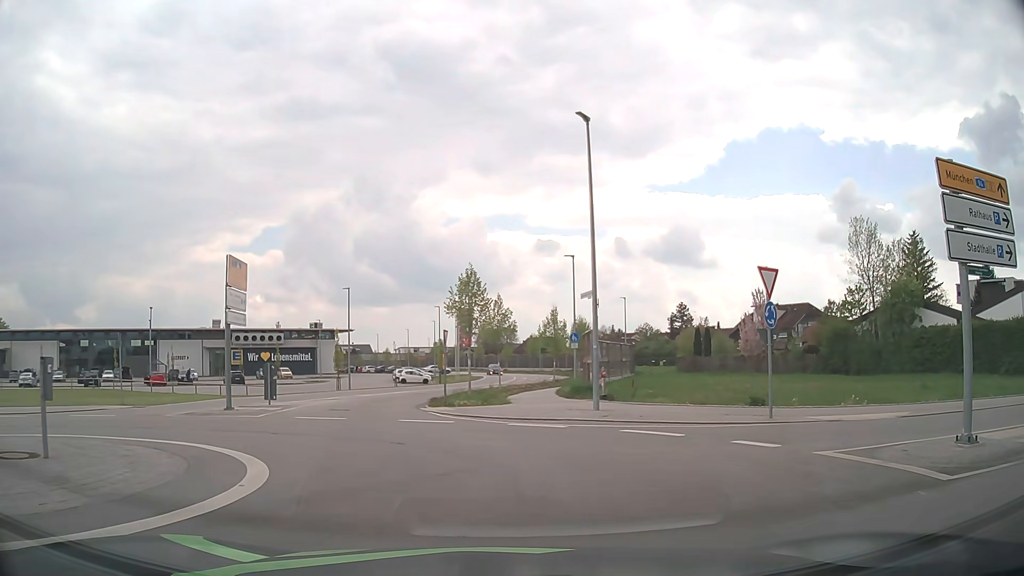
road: residential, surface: asphalt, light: Day
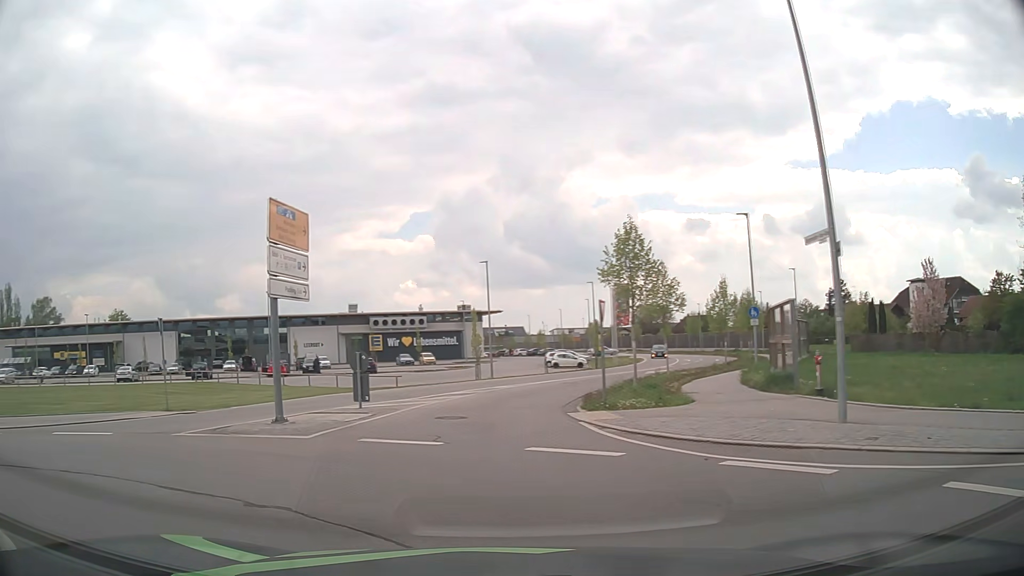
(-0.3, +6.9) m; -13°
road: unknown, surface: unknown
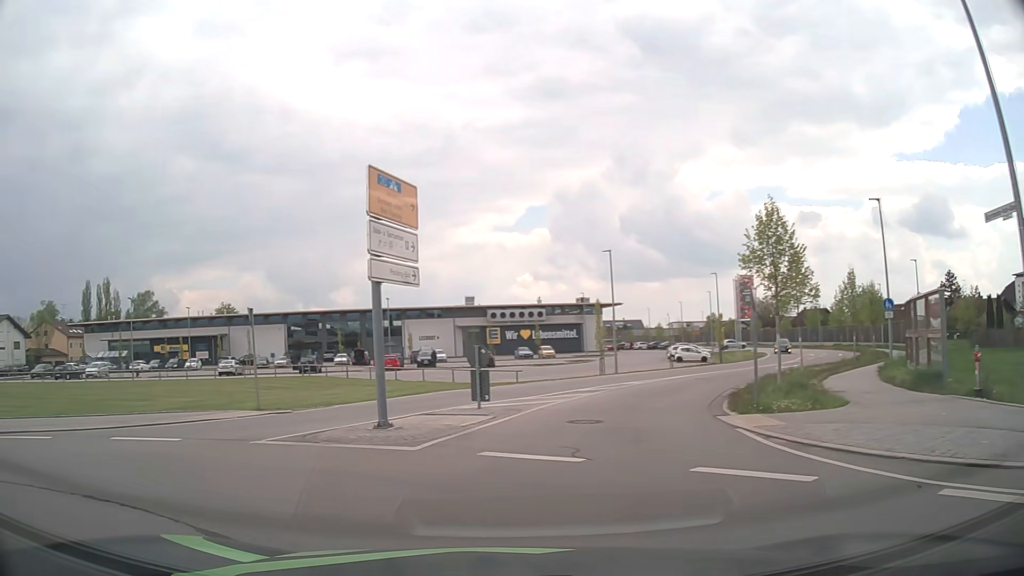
(-0.2, +2.1) m; -10°
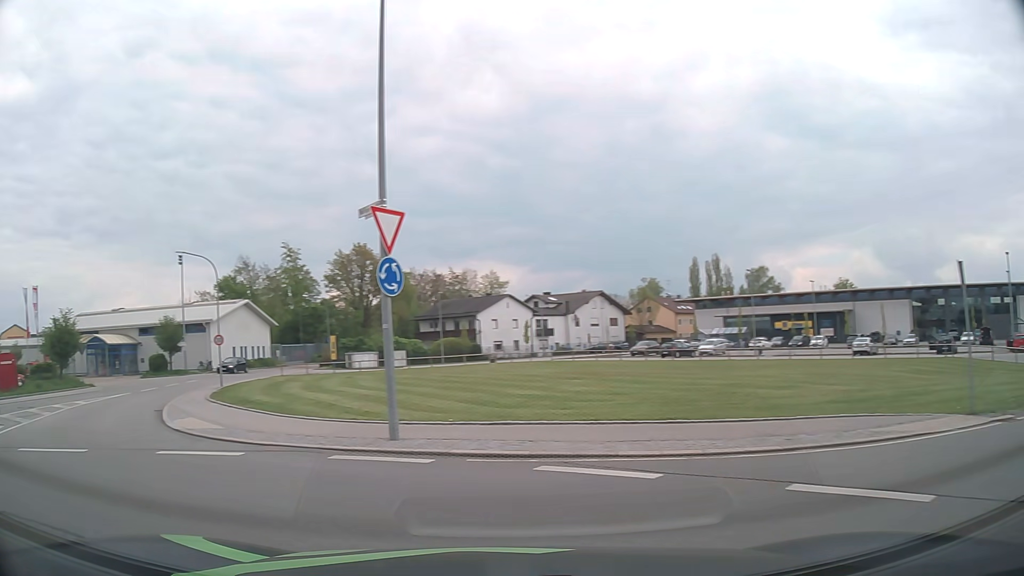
(-2.5, +5.7) m; -51°
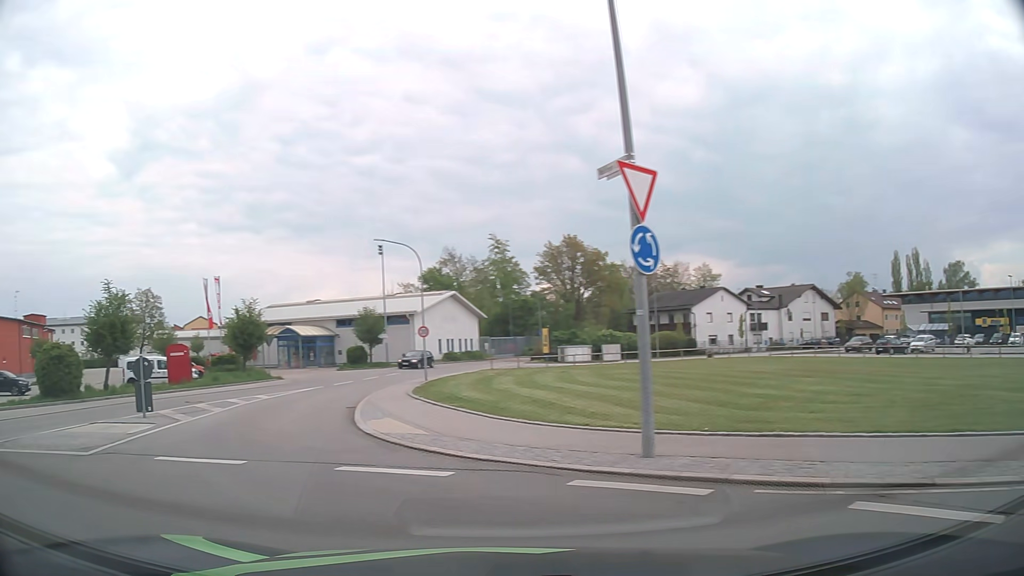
(-0.4, +2.3) m; -18°
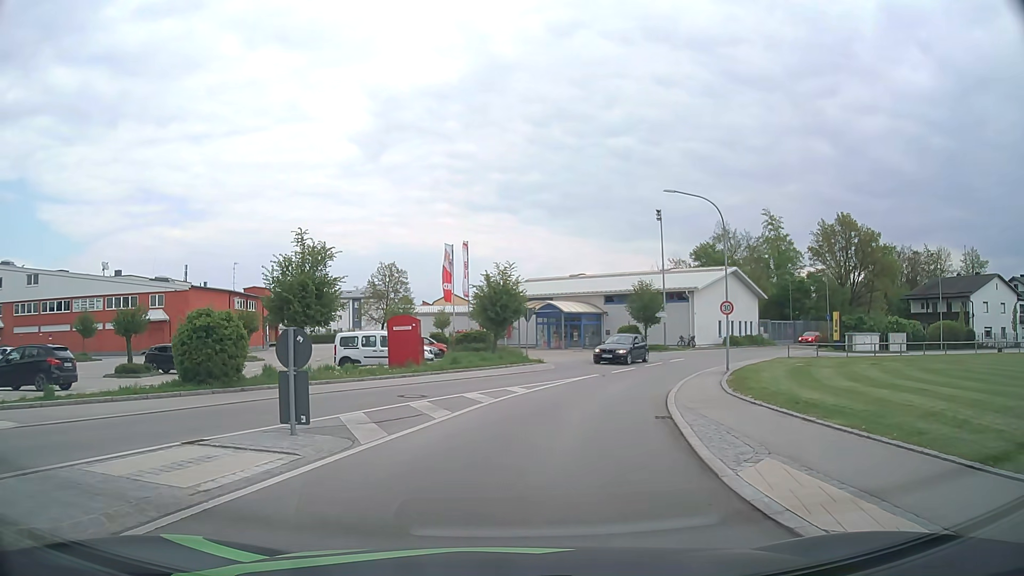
(-2.4, +7.5) m; -23°
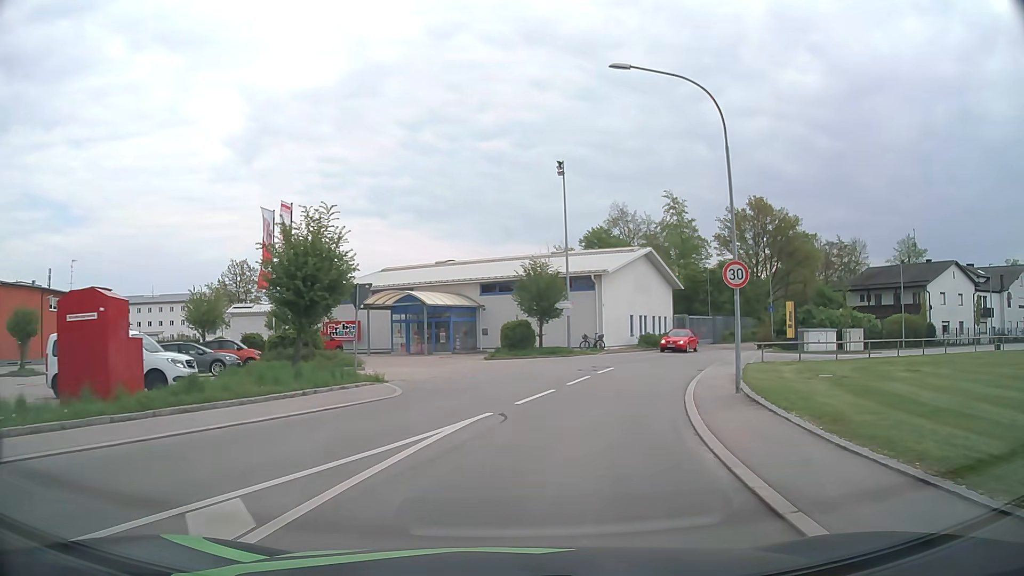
(+0.9, +14.2) m; +10°
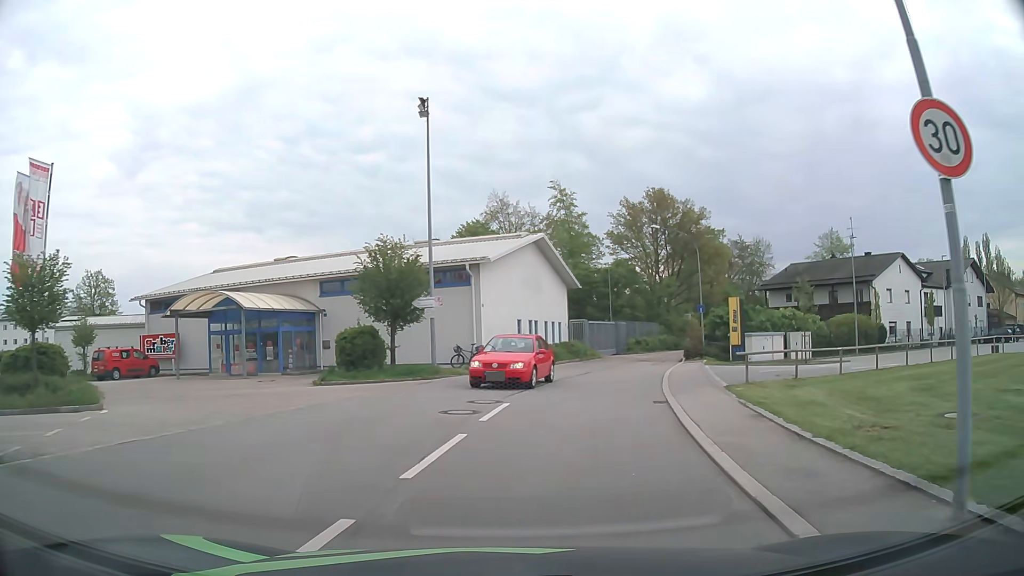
(+1.0, +11.0) m; +11°
